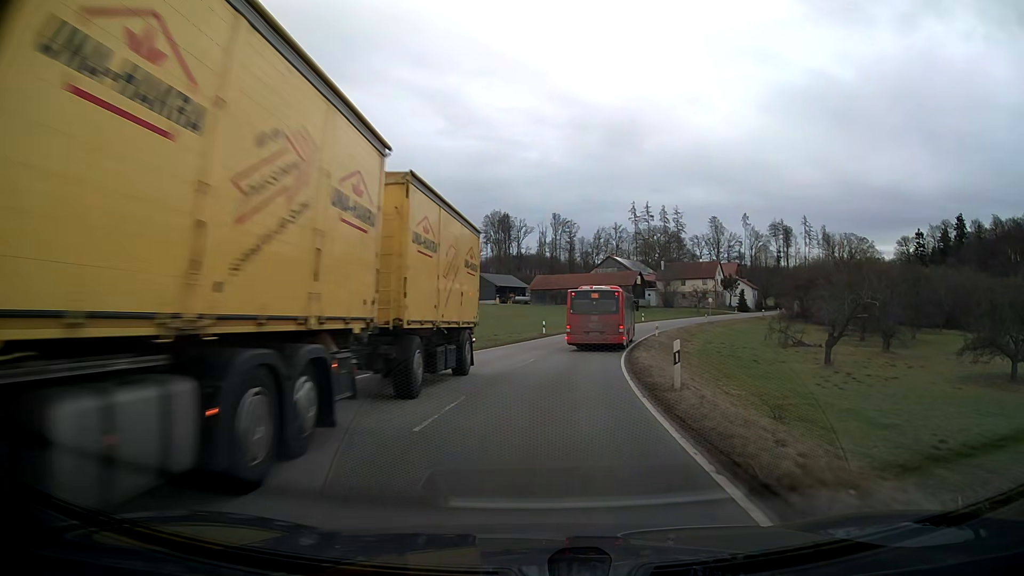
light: Day
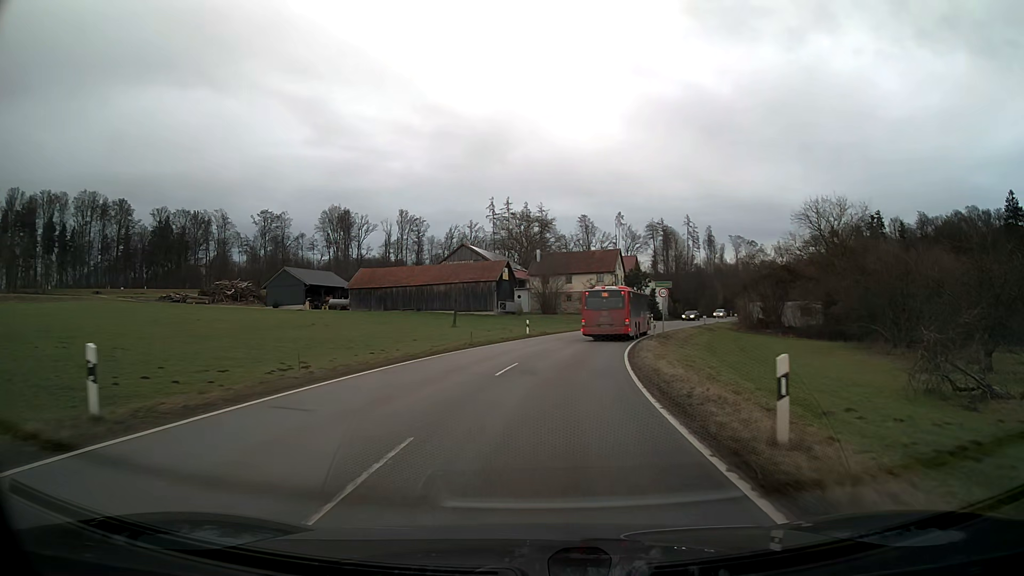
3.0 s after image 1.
(+4.7, +40.2) m; +13°
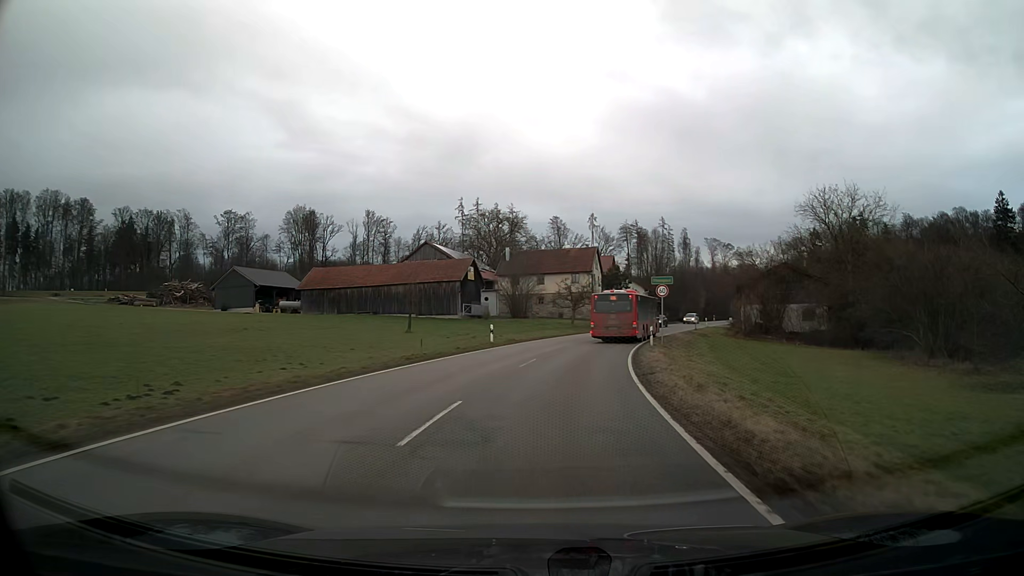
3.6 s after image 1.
(+0.2, +8.5) m; +3°
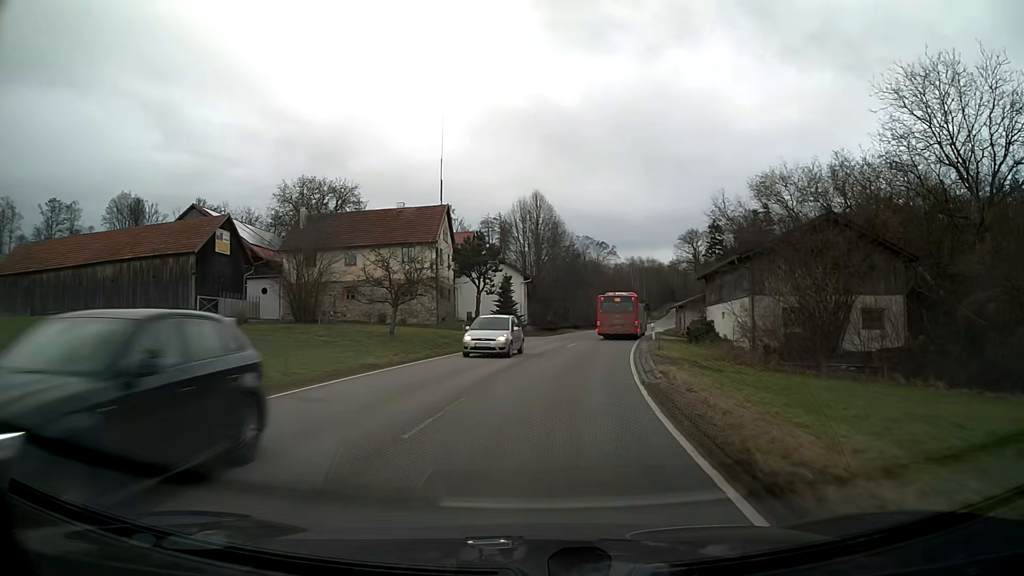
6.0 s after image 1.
(+3.6, +35.4) m; +12°
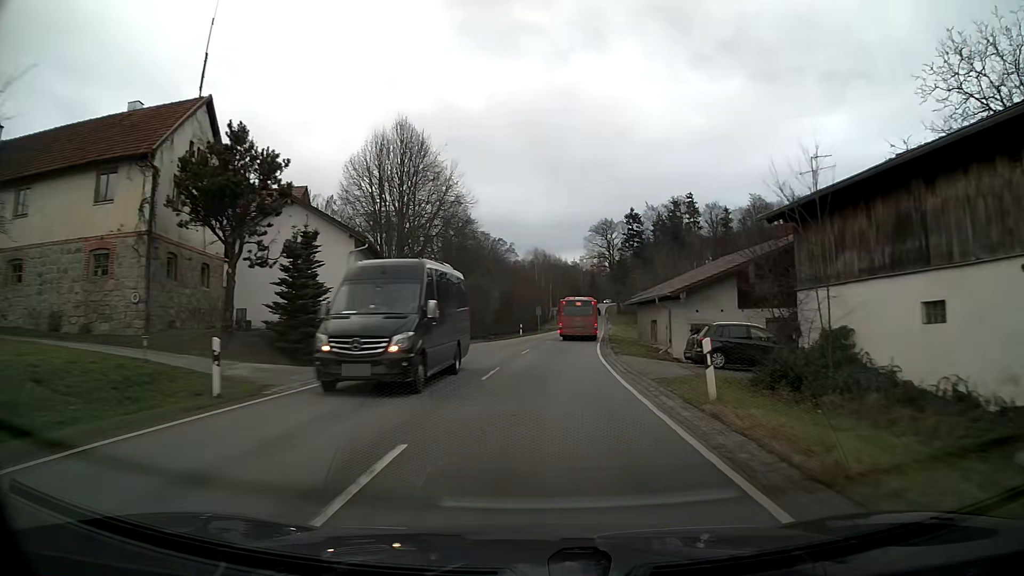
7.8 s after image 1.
(+2.1, +28.1) m; +8°
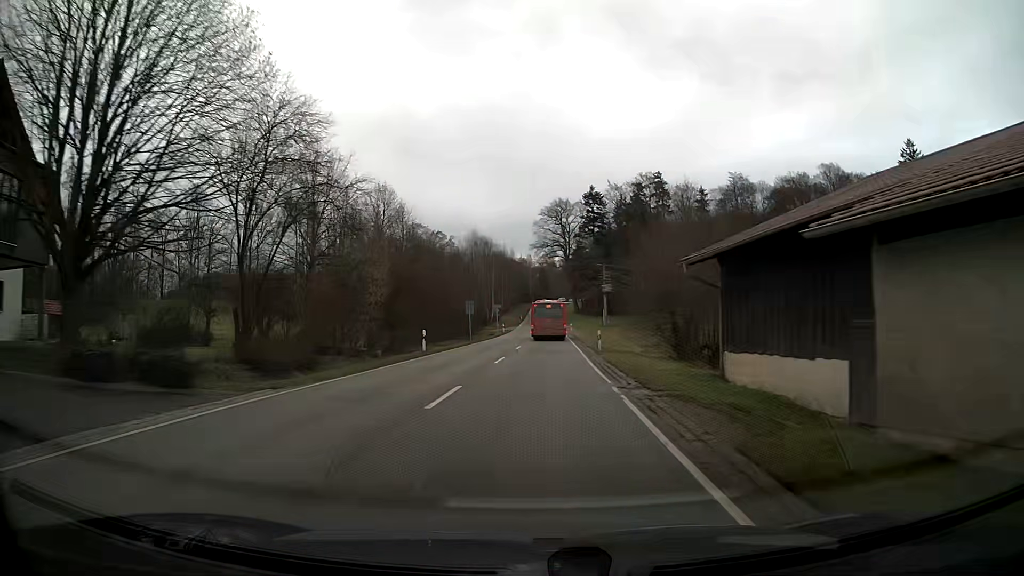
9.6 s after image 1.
(+1.4, +29.2) m; +5°
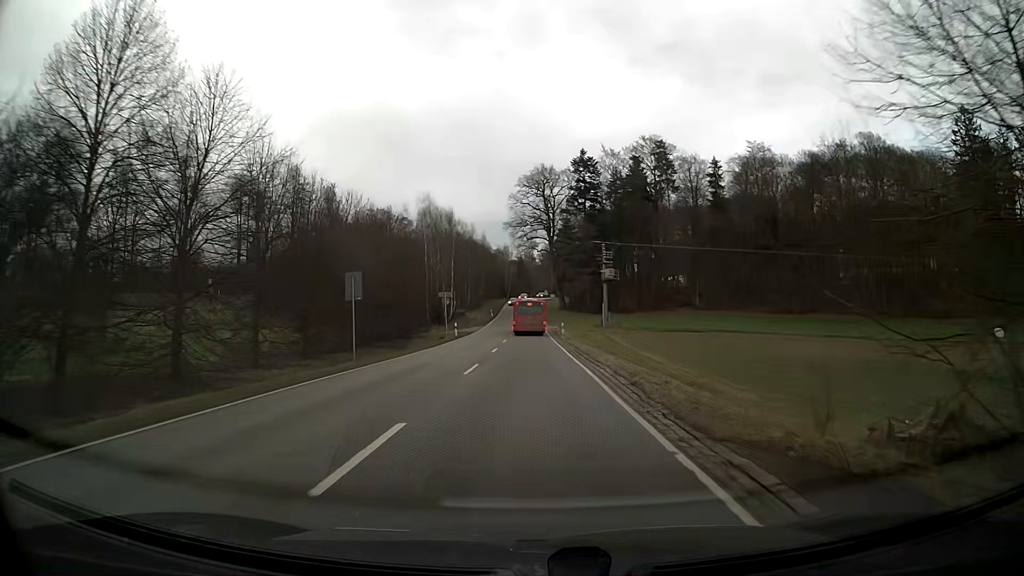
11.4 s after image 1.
(+0.5, +29.4) m; +2°
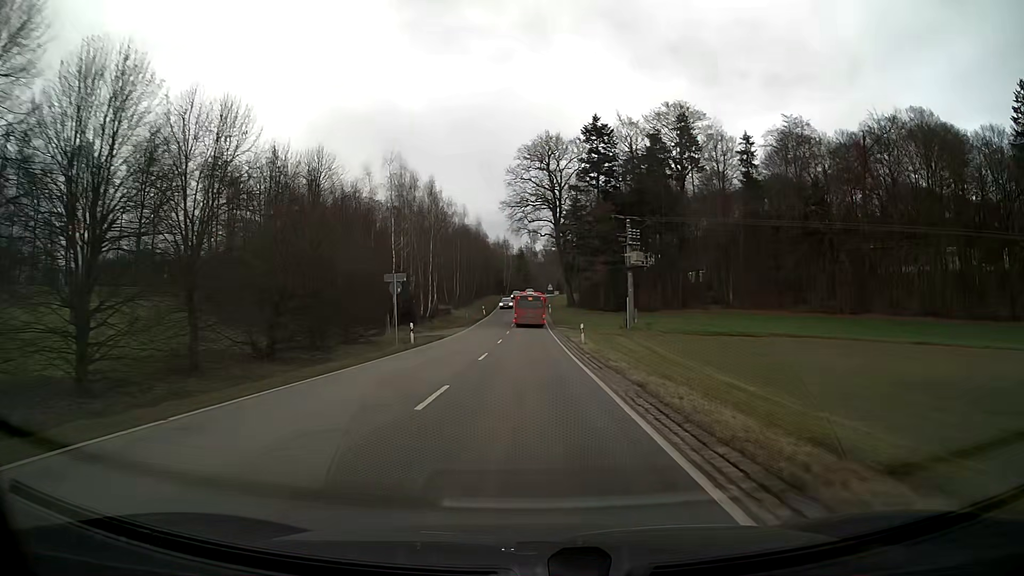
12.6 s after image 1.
(0.0, +19.1) m; 0°
